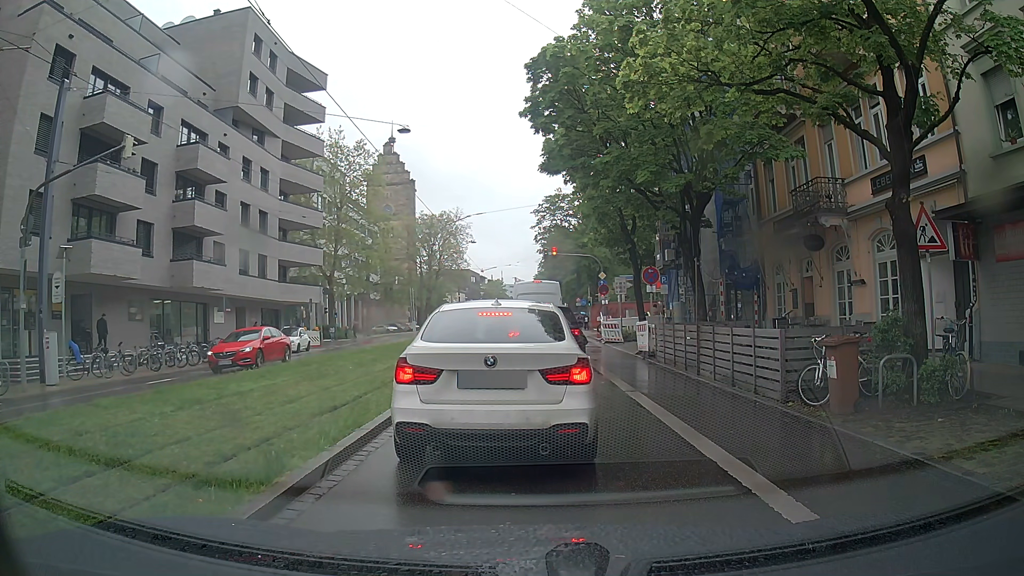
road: primary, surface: asphalt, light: Day
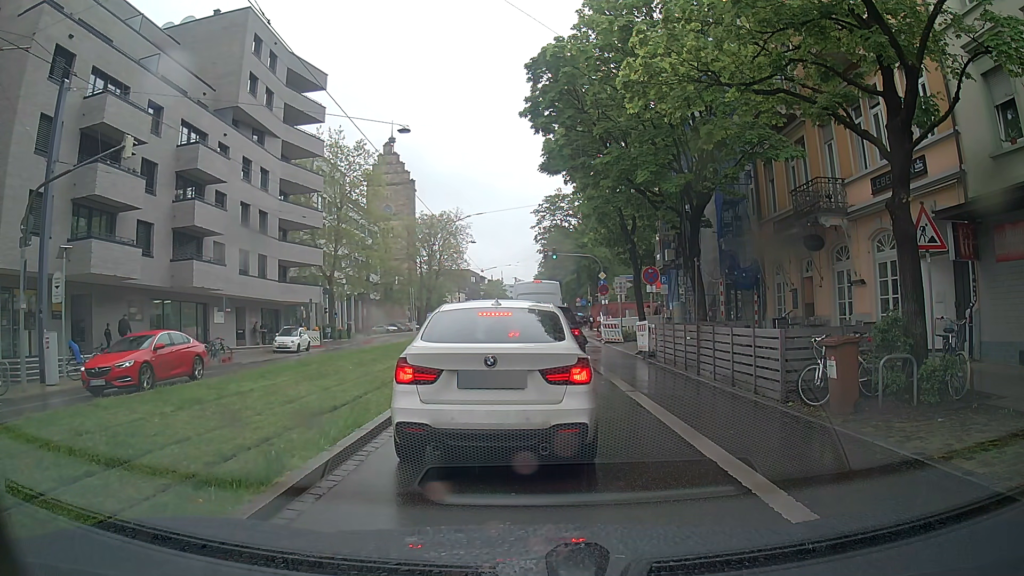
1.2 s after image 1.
(0.0, 0.0) m; 0°
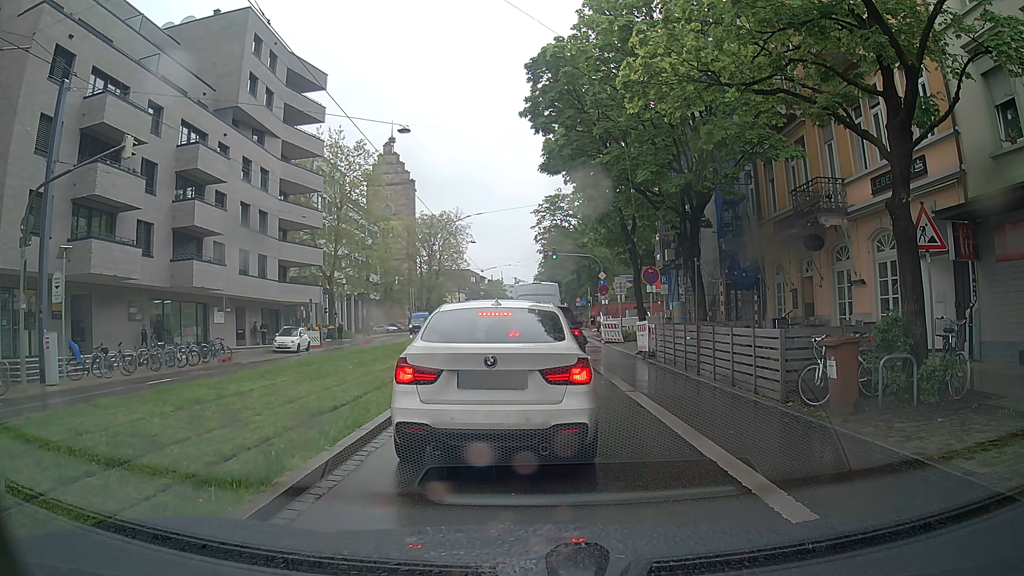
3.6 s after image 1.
(0.0, 0.0) m; 0°
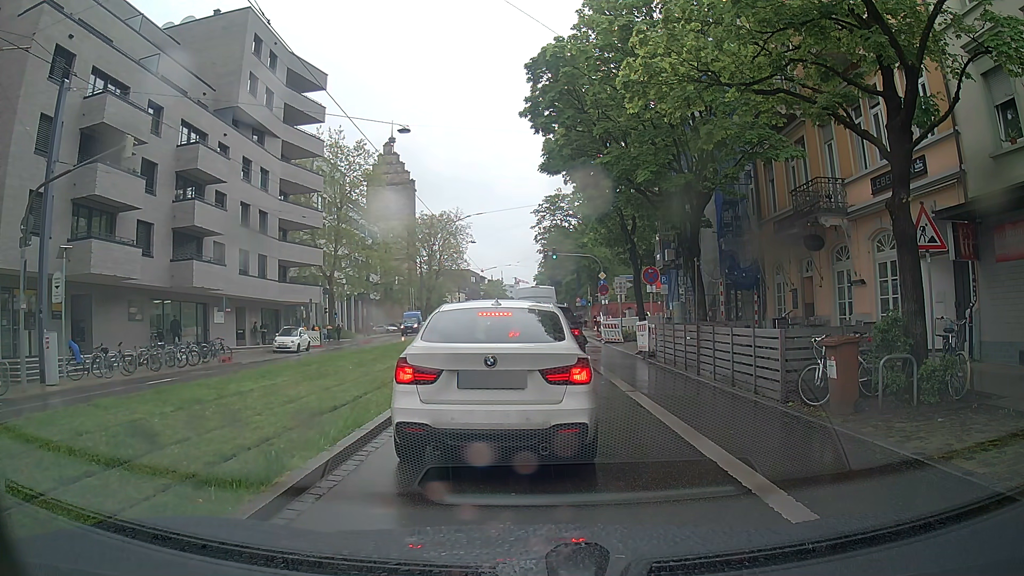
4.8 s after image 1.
(0.0, 0.0) m; 0°
